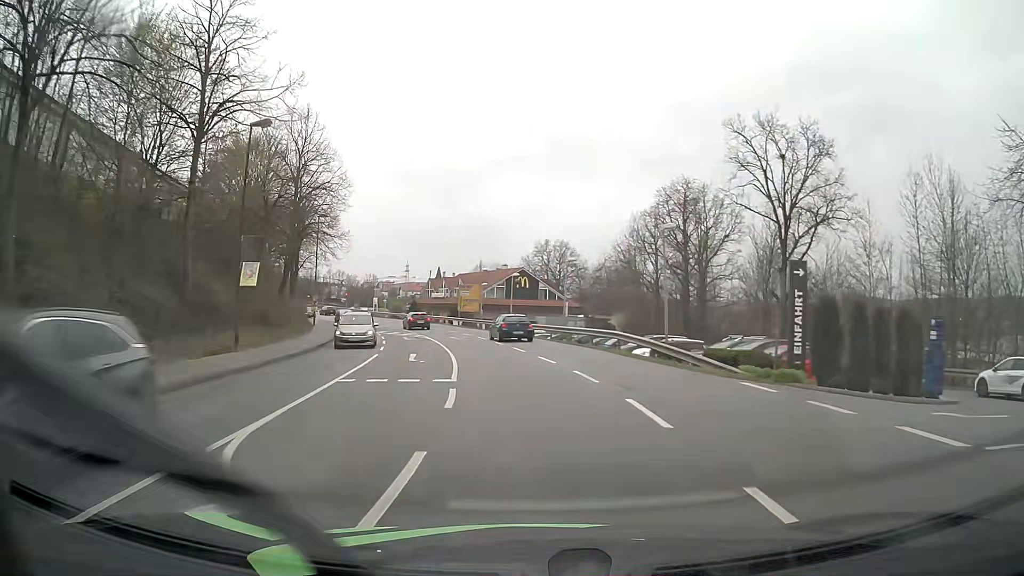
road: tertiary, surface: asphalt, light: Day
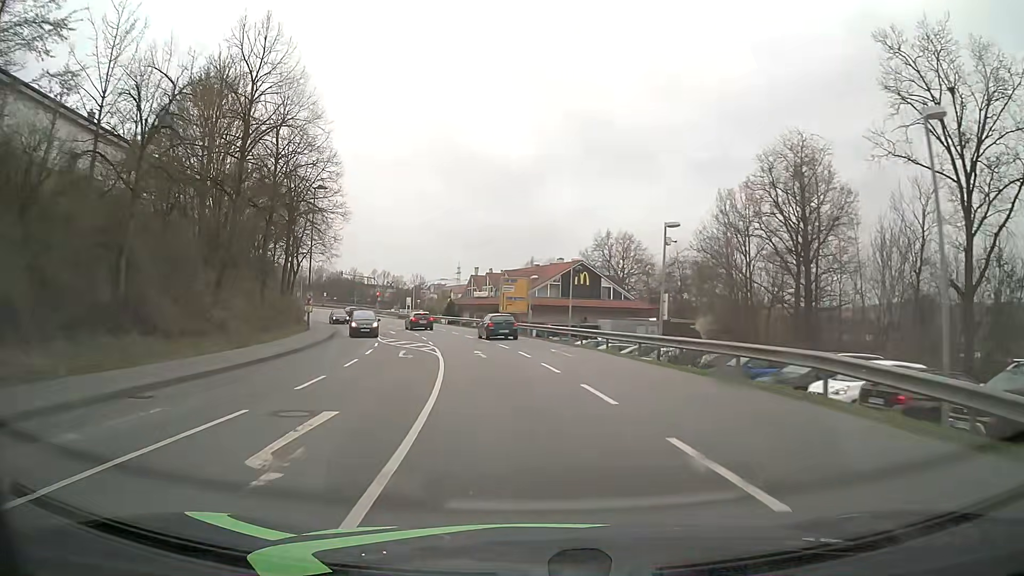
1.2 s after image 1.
(-0.6, +15.5) m; -5°
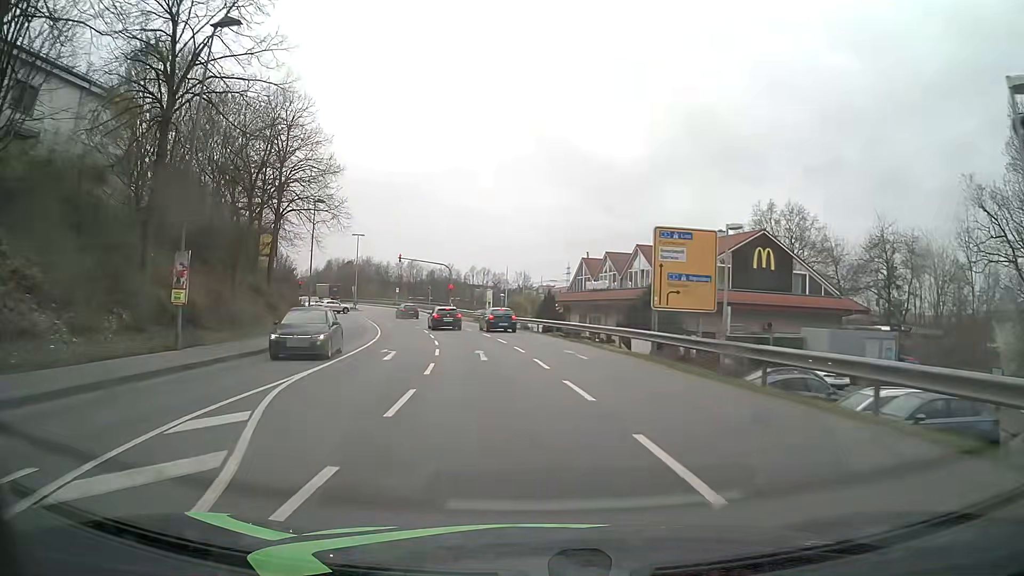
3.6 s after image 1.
(-2.4, +29.3) m; -10°
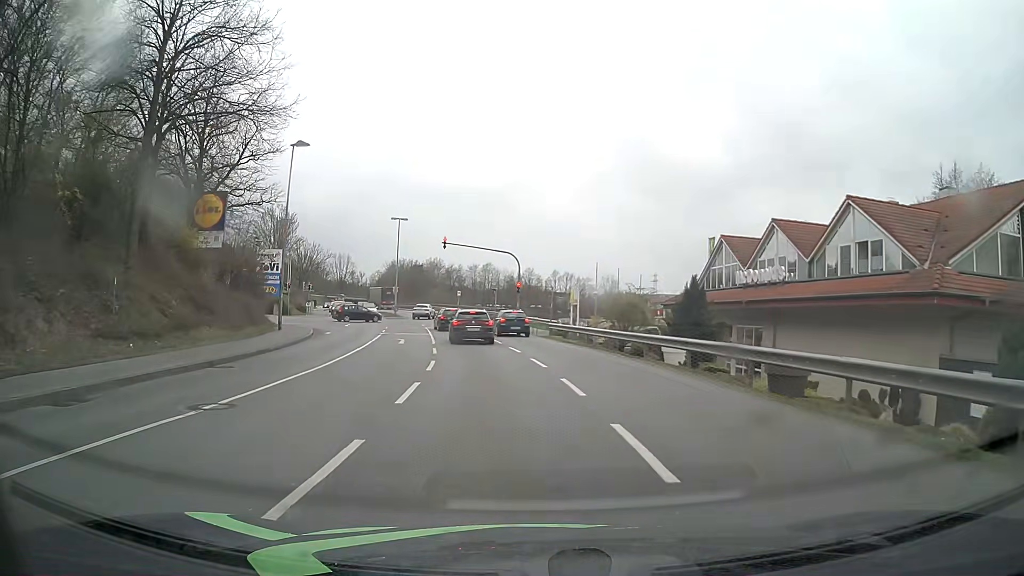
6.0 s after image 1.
(-1.2, +22.2) m; -6°
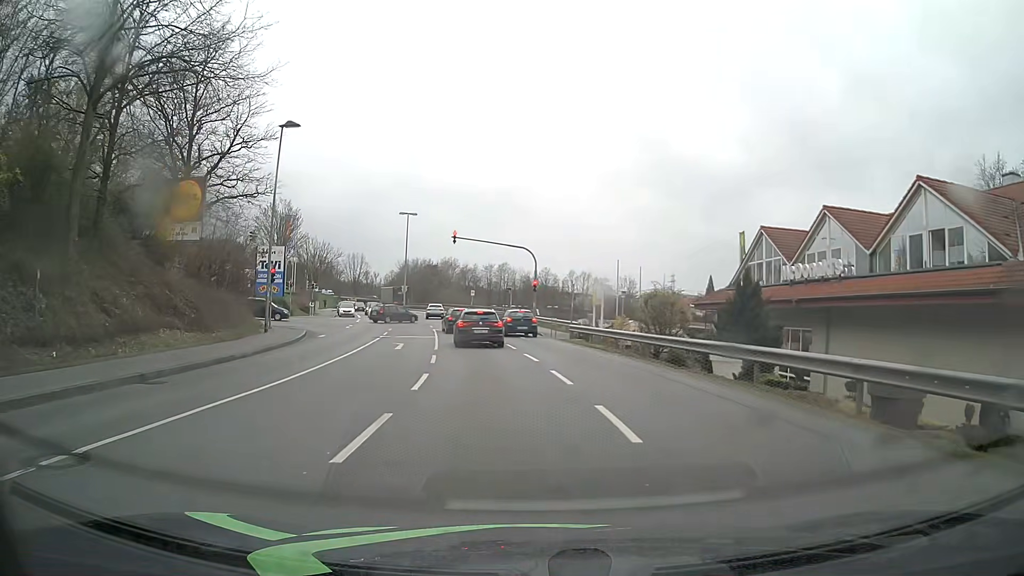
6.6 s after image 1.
(-0.1, +4.0) m; -2°
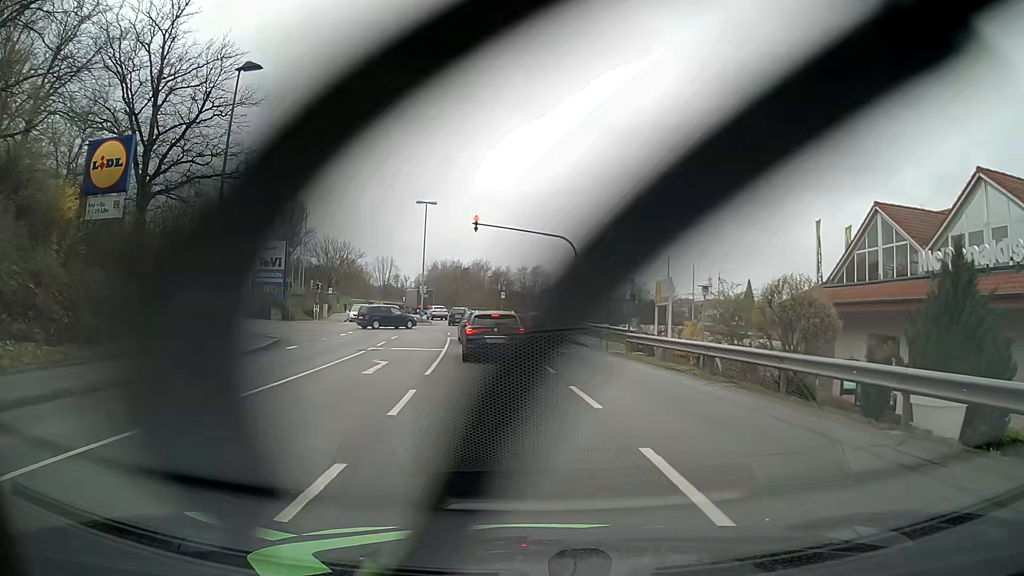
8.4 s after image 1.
(-0.2, +8.7) m; -3°
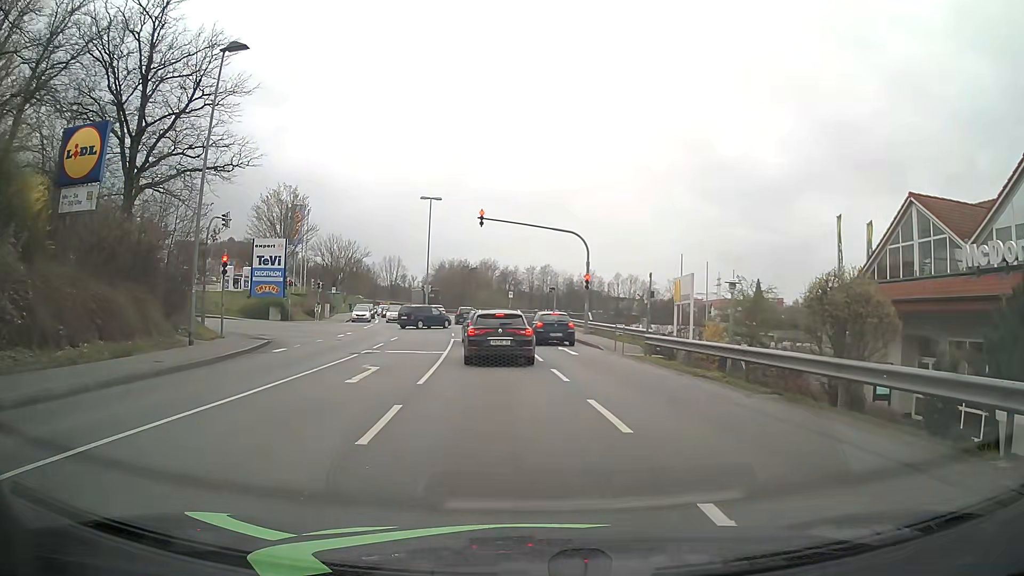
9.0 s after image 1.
(0.0, +2.1) m; -1°
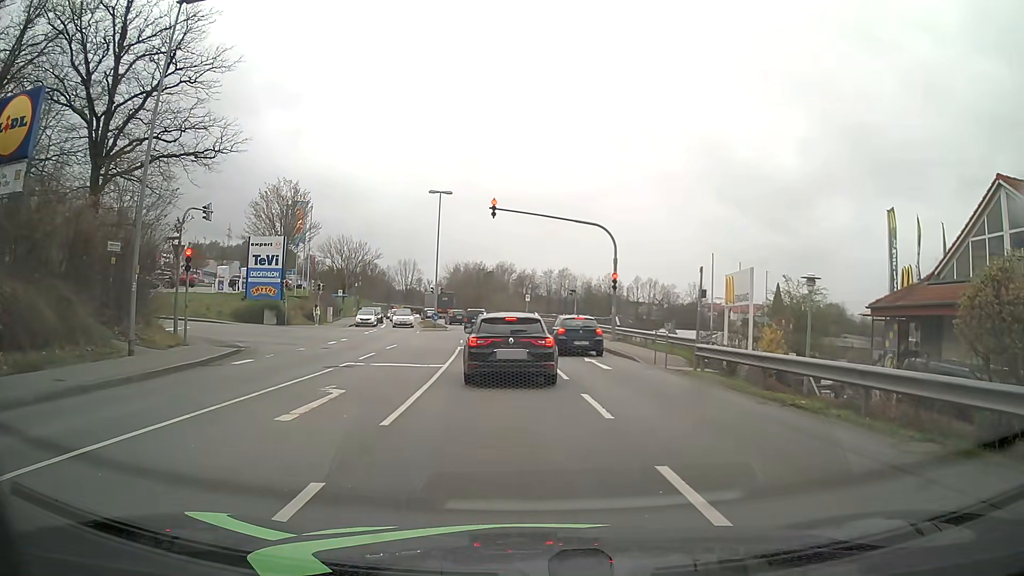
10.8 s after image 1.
(0.0, +4.5) m; +1°
